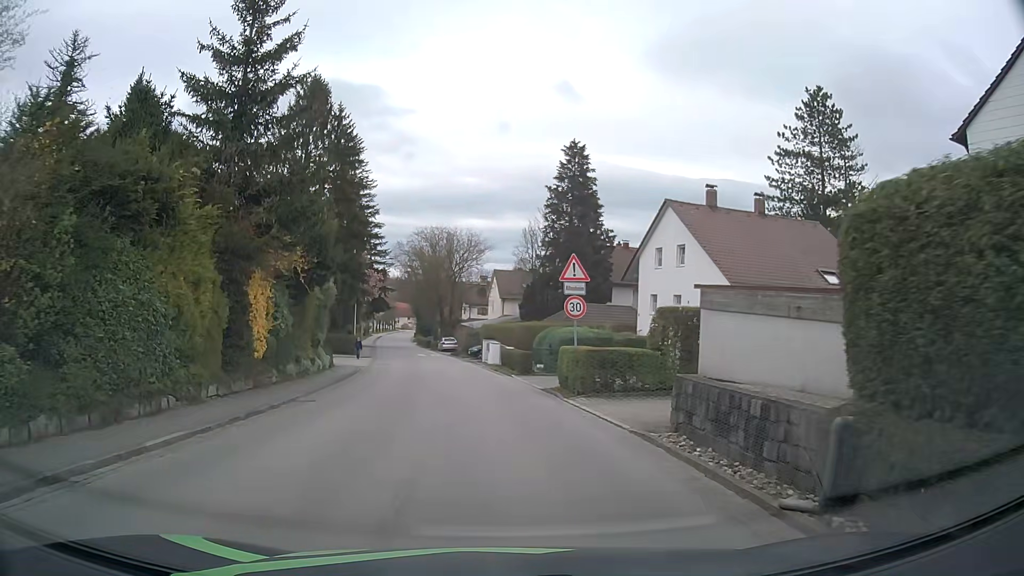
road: unclassified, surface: asphalt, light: Day
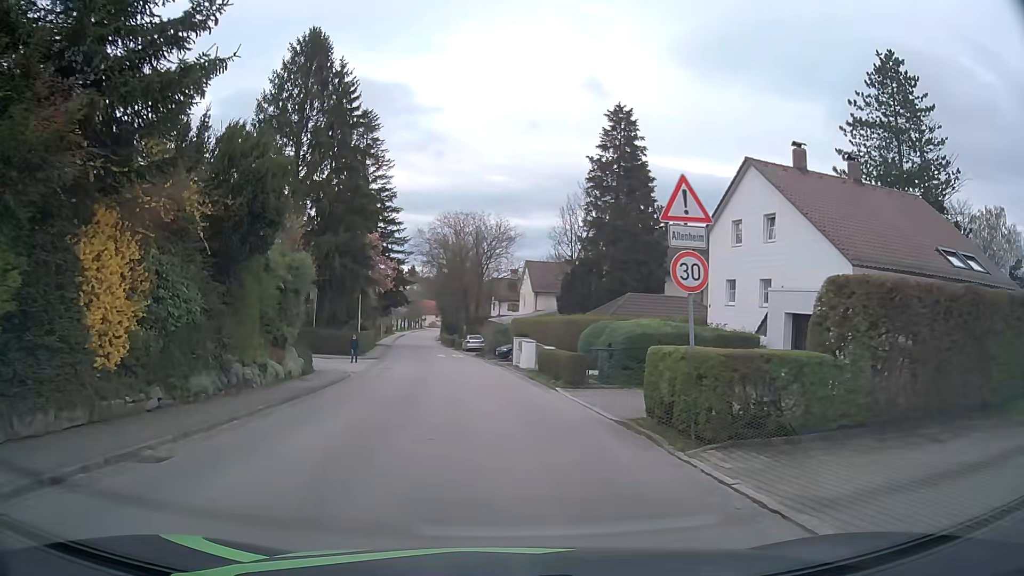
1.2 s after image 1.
(-0.3, +8.7) m; -3°
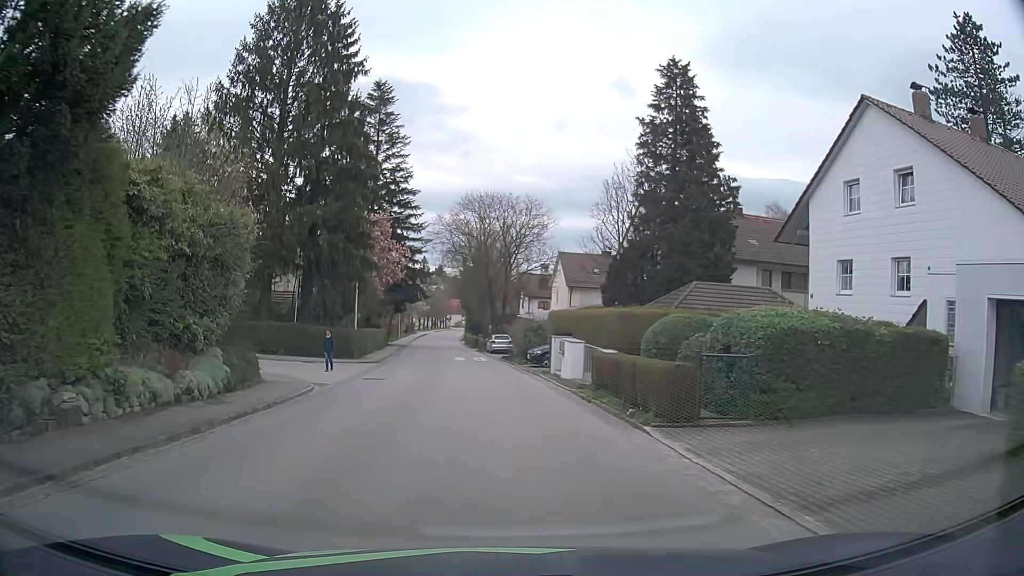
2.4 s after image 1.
(-0.2, +8.6) m; -3°
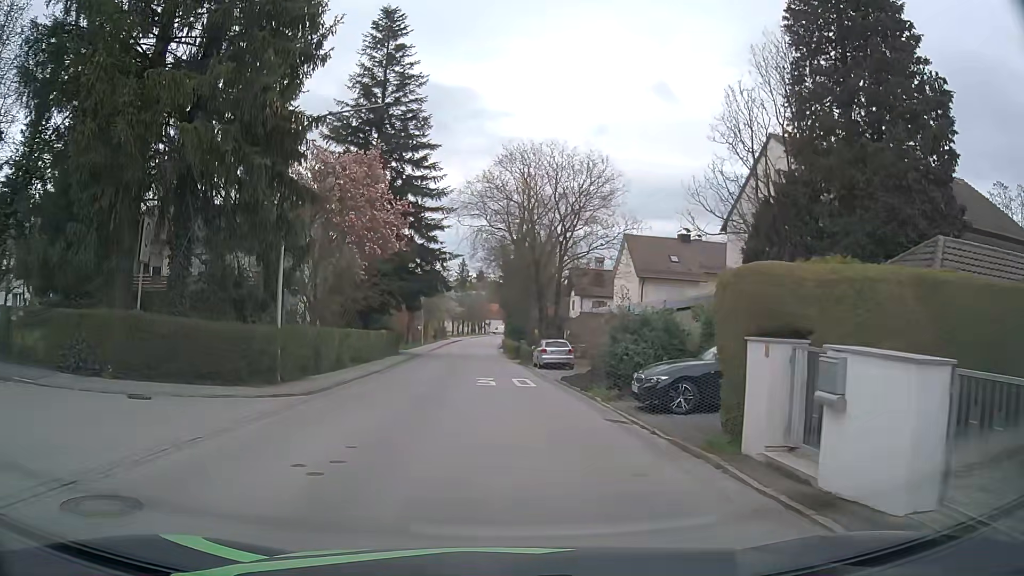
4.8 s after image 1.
(-0.4, +17.2) m; -3°
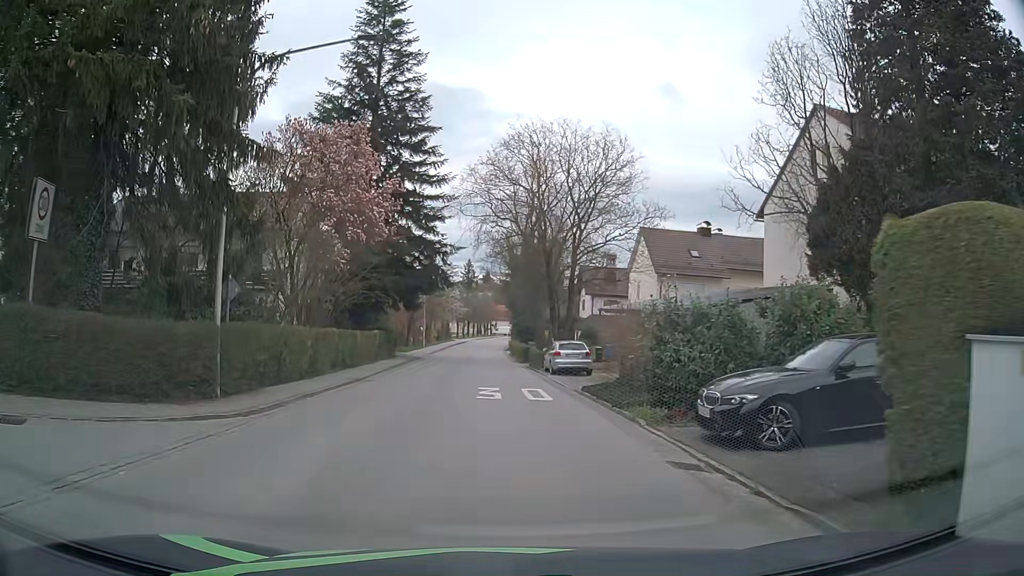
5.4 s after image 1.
(0.0, +4.3) m; -1°
